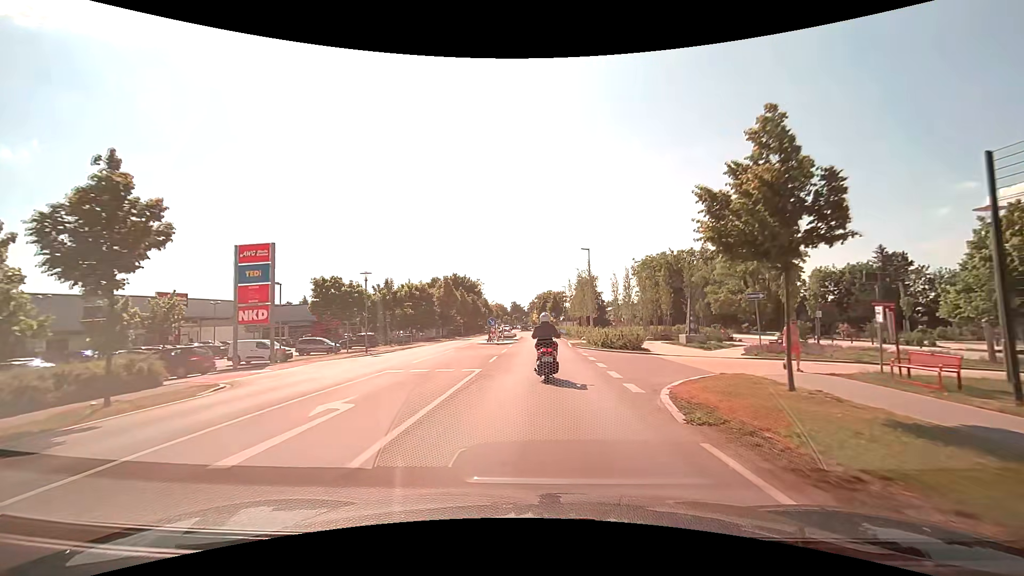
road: tertiary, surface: asphalt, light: Day
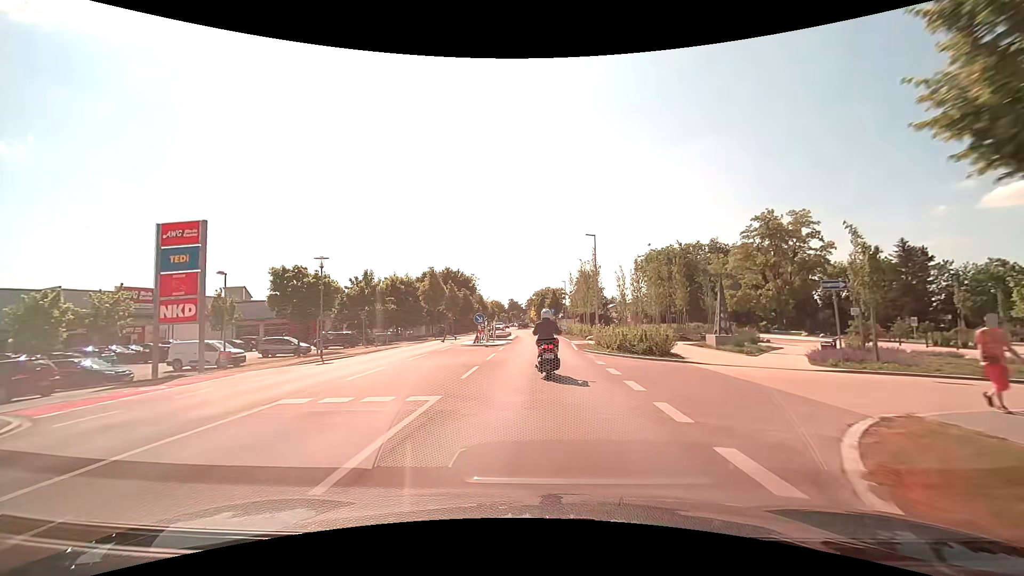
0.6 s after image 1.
(+0.1, +6.1) m; 0°
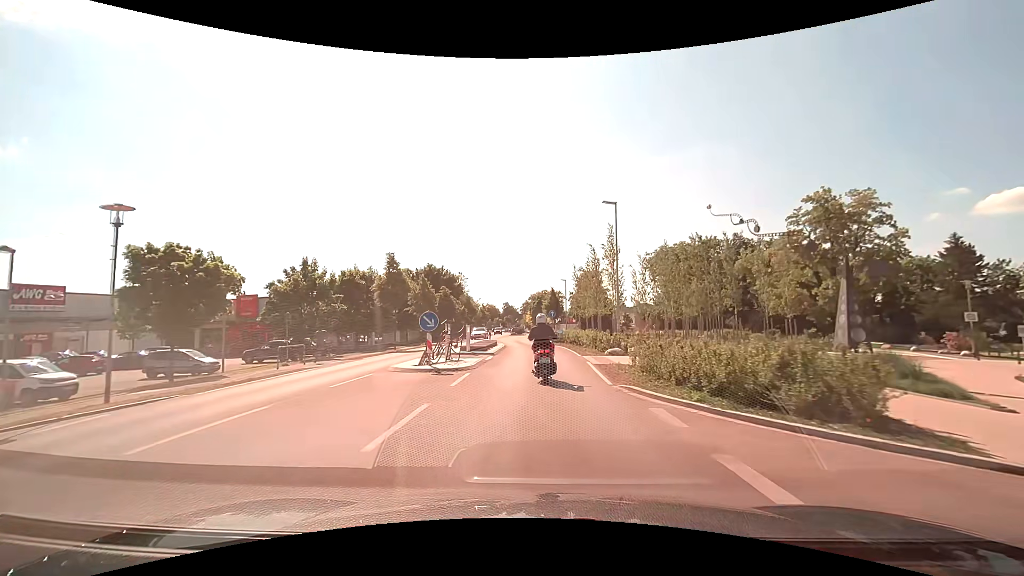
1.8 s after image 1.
(+0.1, +12.1) m; +1°
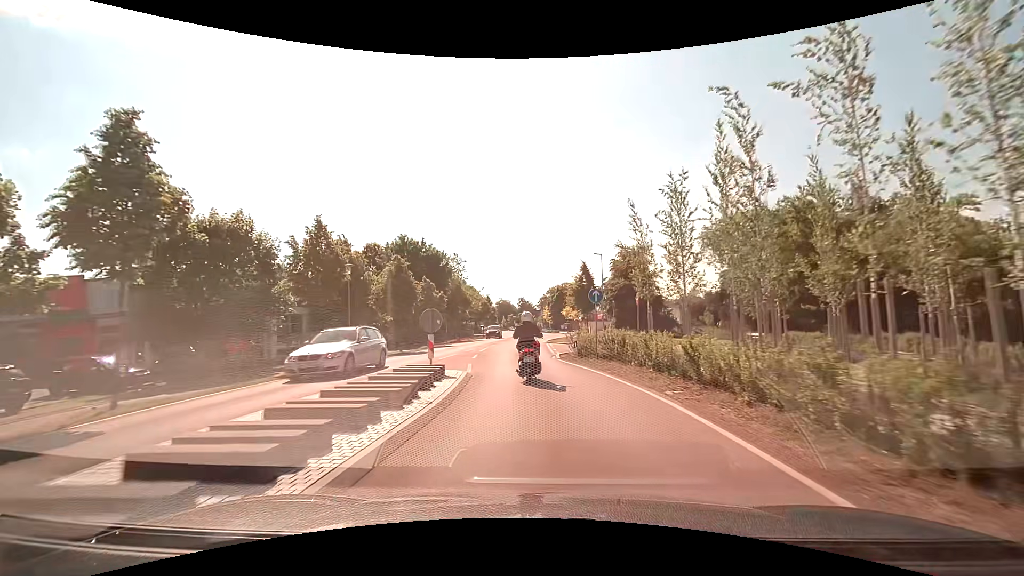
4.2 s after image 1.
(-0.3, +24.3) m; -2°
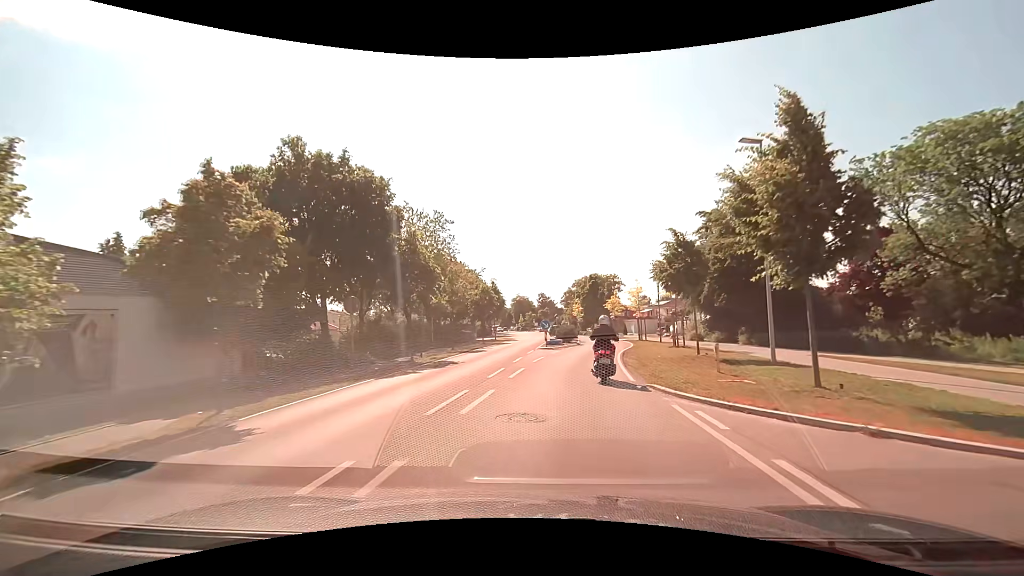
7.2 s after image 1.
(-1.3, +29.3) m; -3°
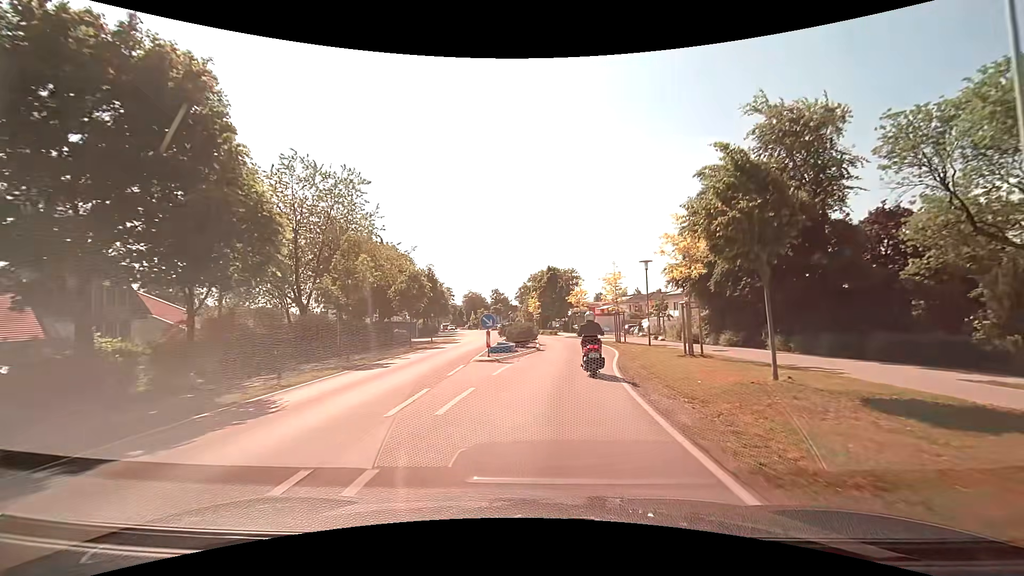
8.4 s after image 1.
(+0.5, +11.6) m; +6°
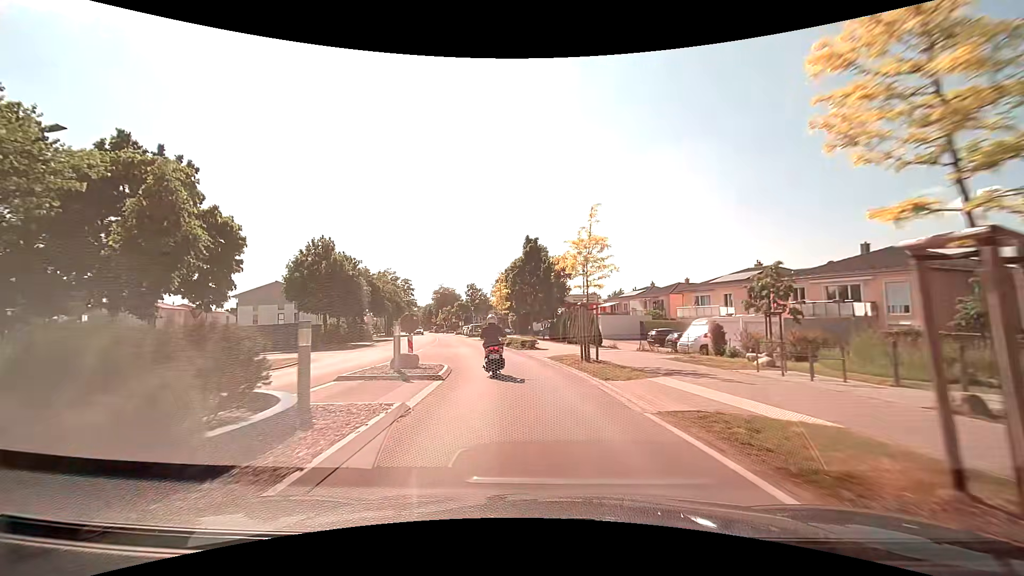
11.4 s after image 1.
(+1.5, +30.0) m; +1°
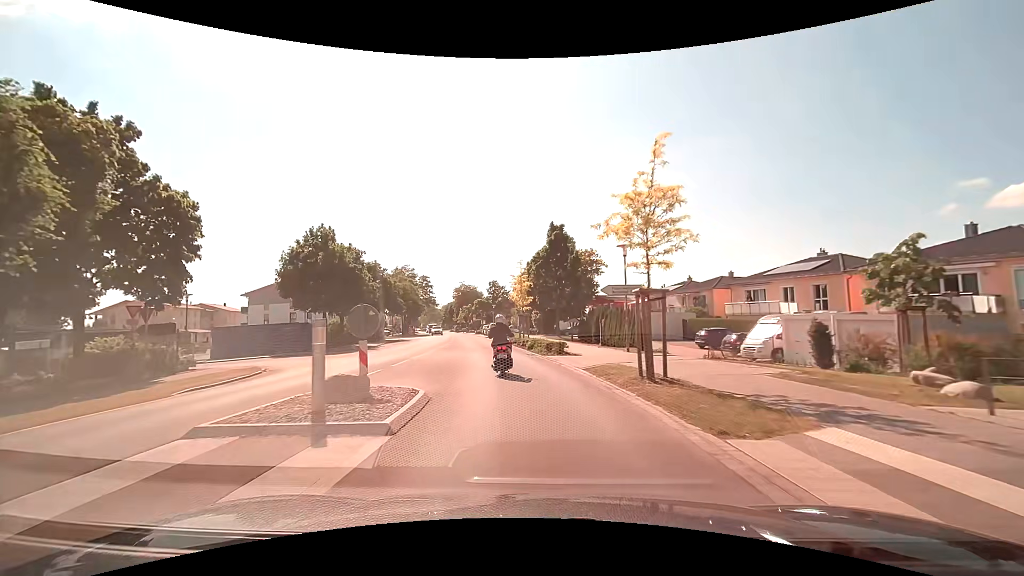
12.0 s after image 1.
(-0.1, +6.2) m; -3°
(0, +10) (-2, +20) (-3, +30) (-5, +40) (-6, +50) (-8, +59) (-10, +69) (-12, +79) (-15, +89) (-17, +98) m
